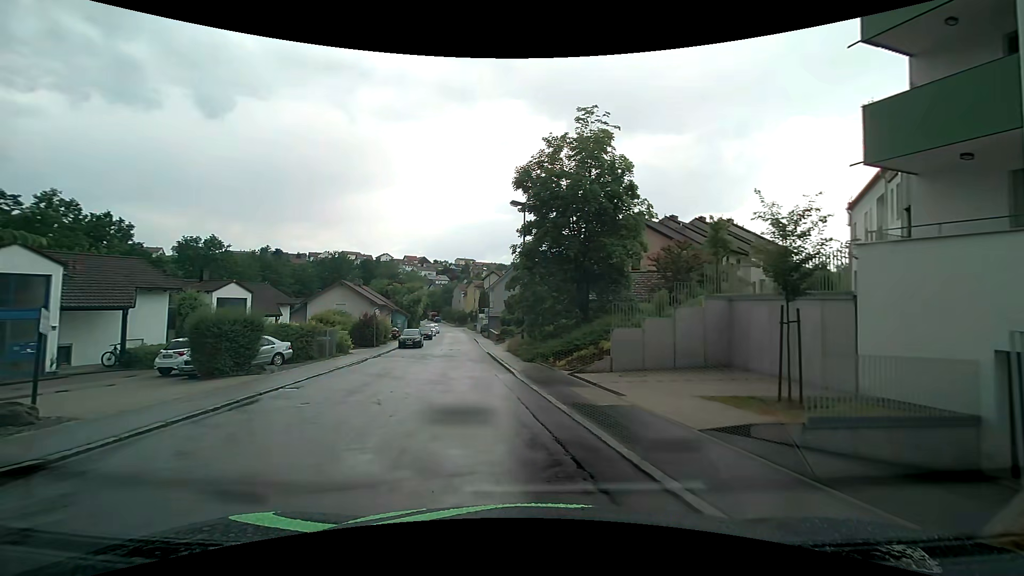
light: Day
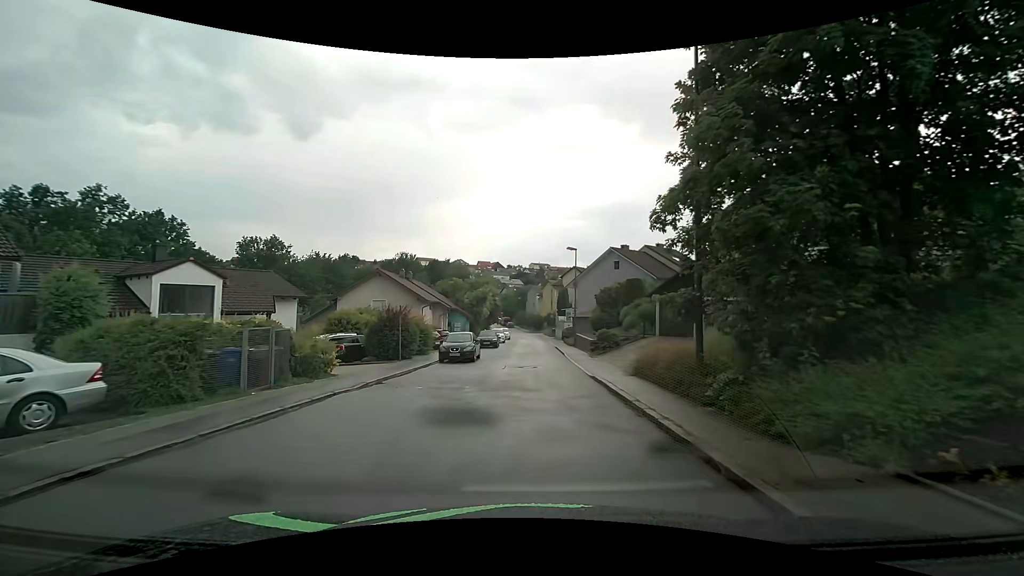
(-2.2, +15.1) m; -9°
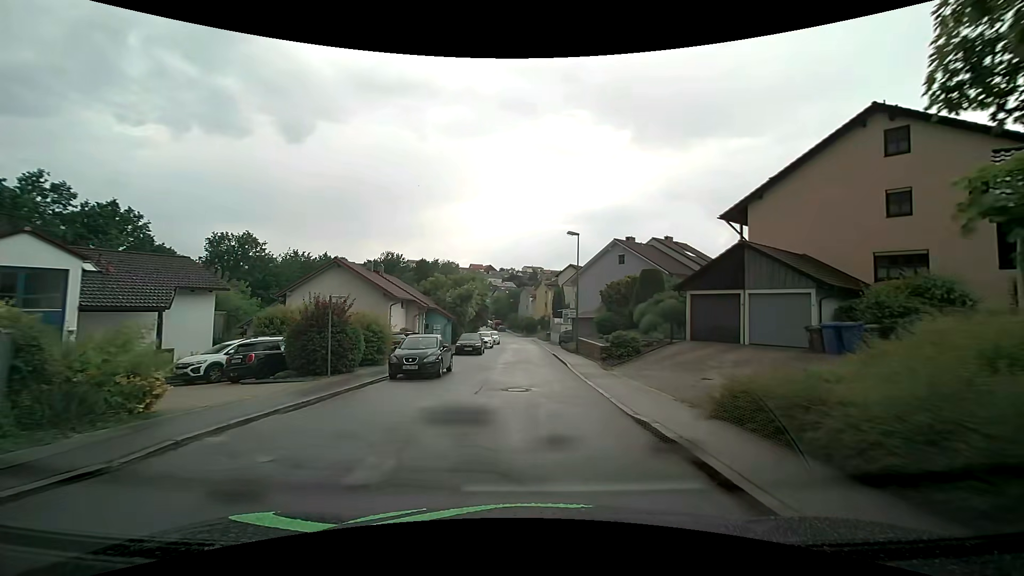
(-0.1, +7.5) m; 0°
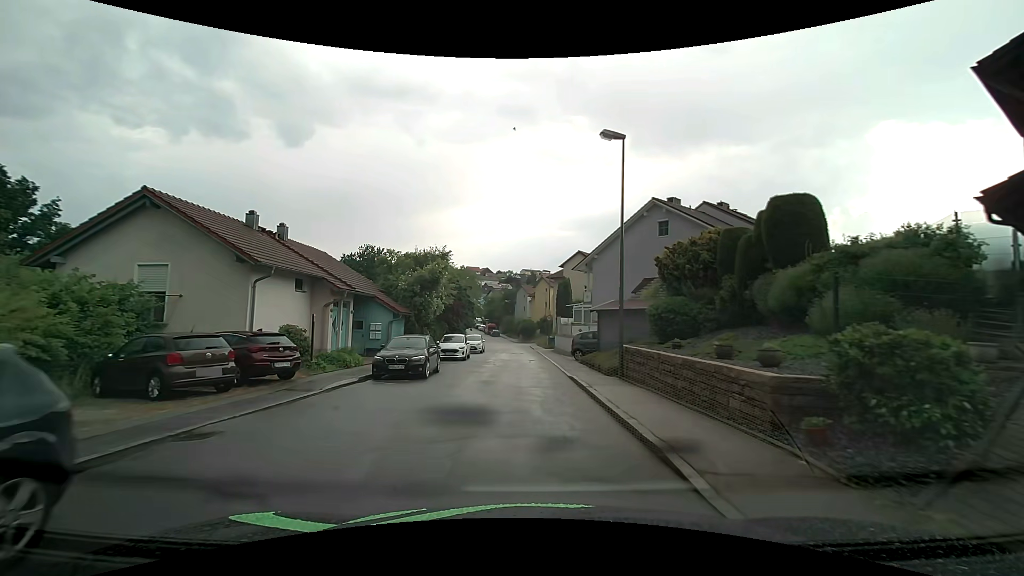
(+0.2, +16.6) m; +1°
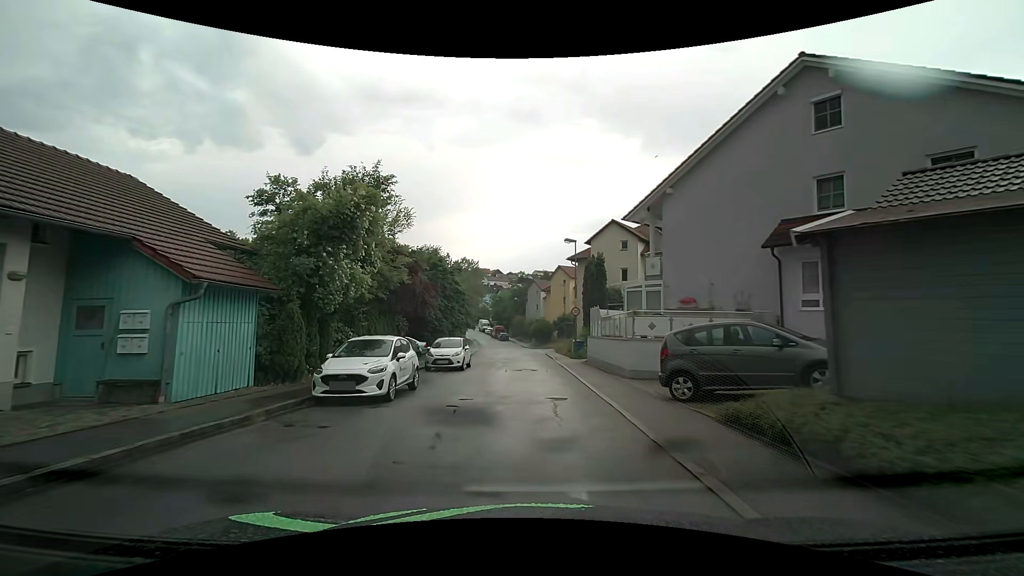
(-0.4, +17.3) m; -3°
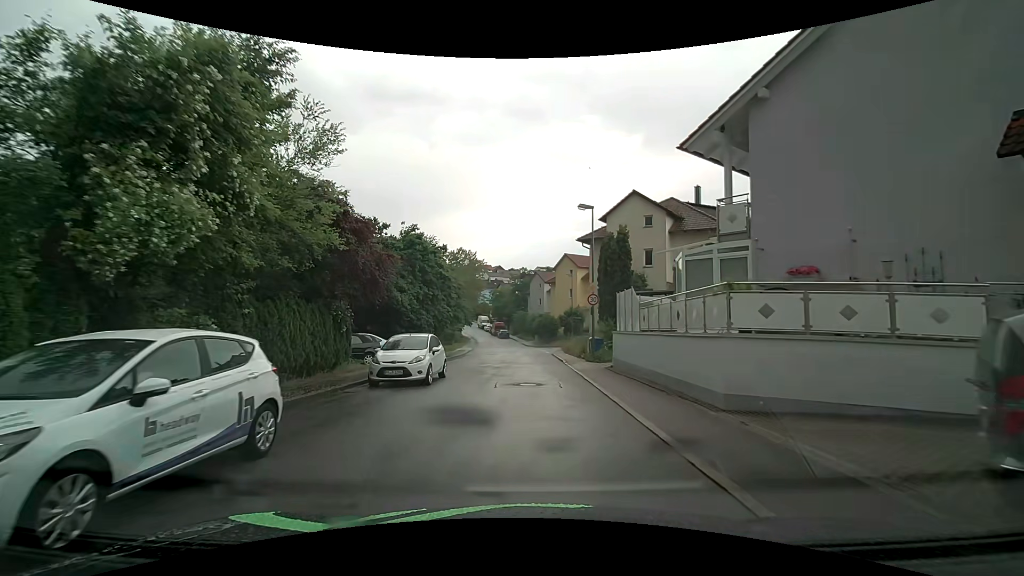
(0.0, +8.0) m; 0°
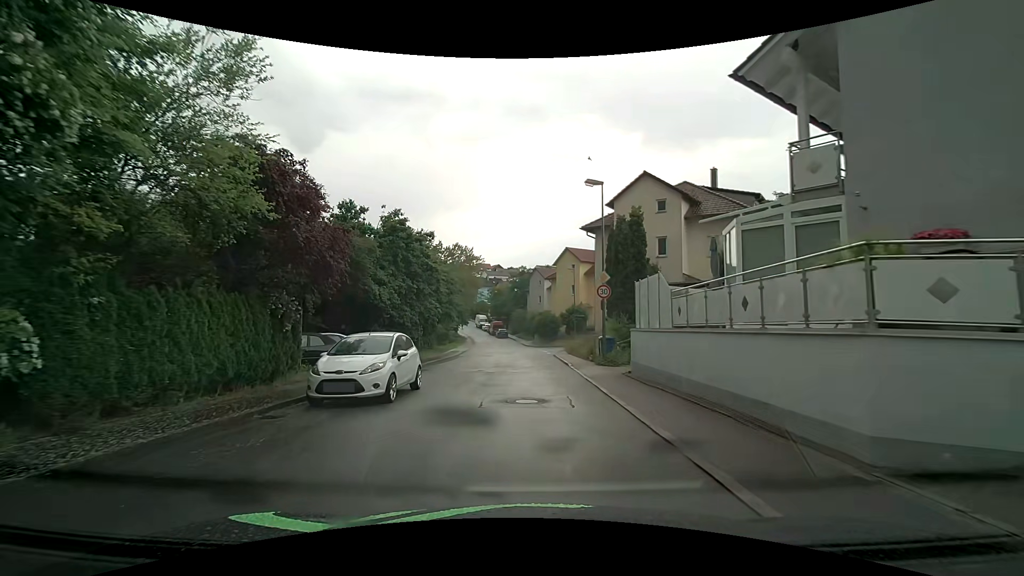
(0.0, +3.8) m; -1°
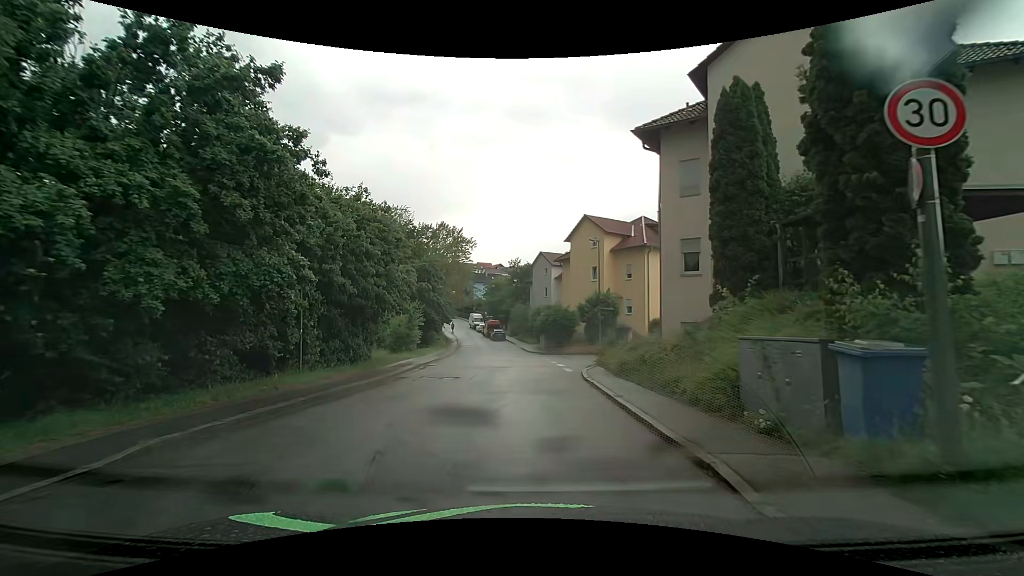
(+0.2, +17.1) m; 0°
